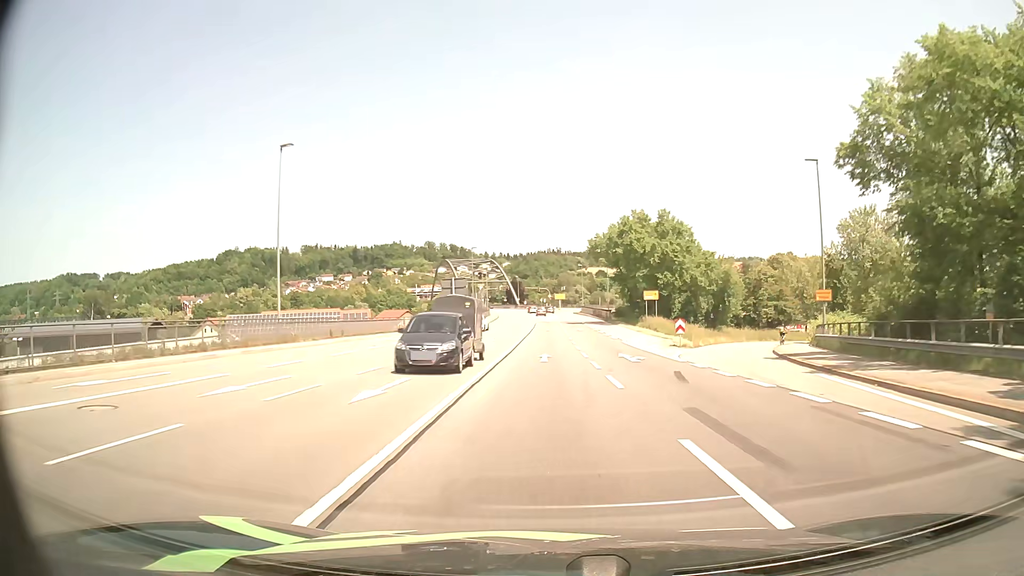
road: primary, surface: asphalt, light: Day
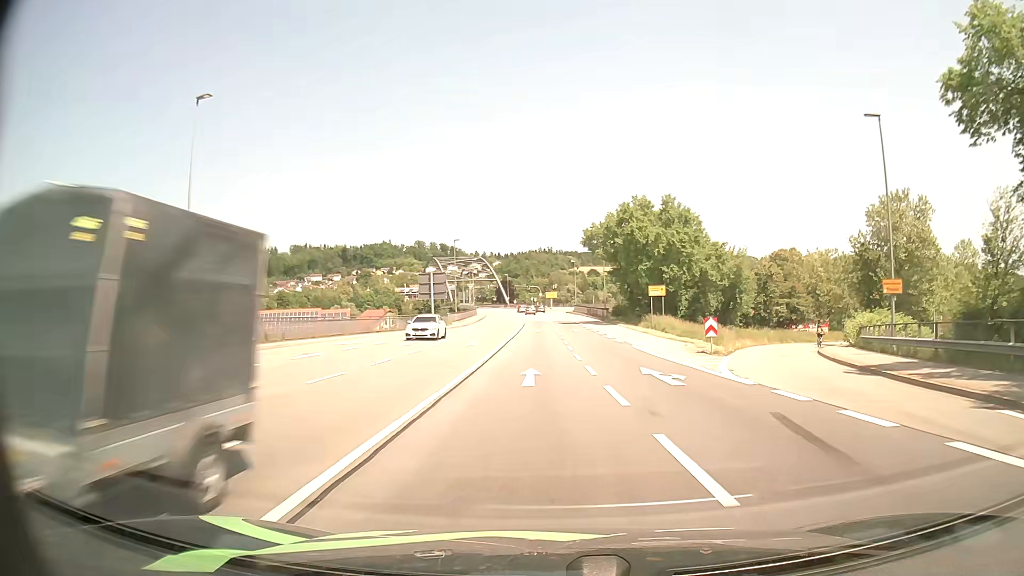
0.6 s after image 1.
(0.0, +8.9) m; 0°
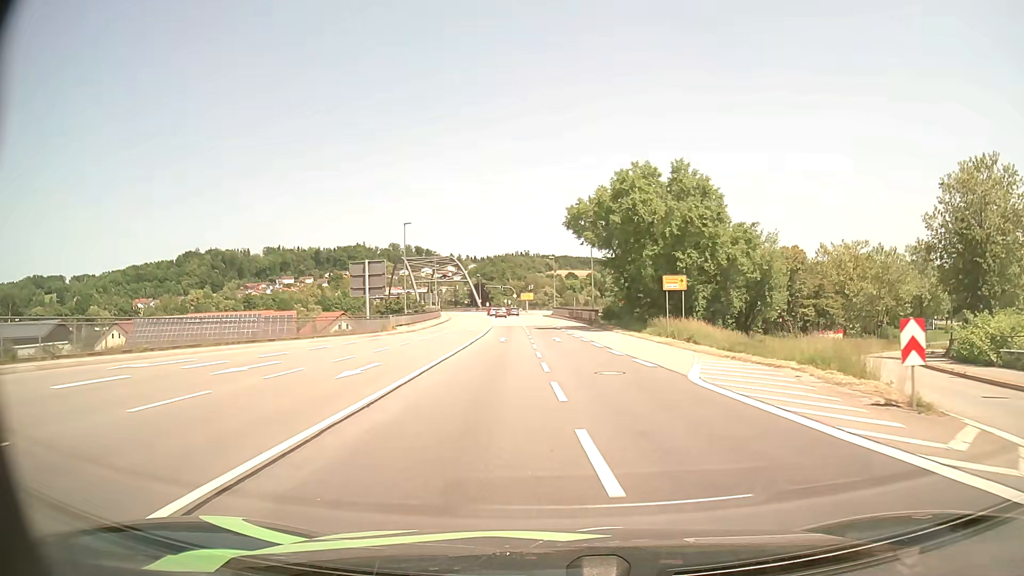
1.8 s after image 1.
(+0.3, +17.4) m; +2°
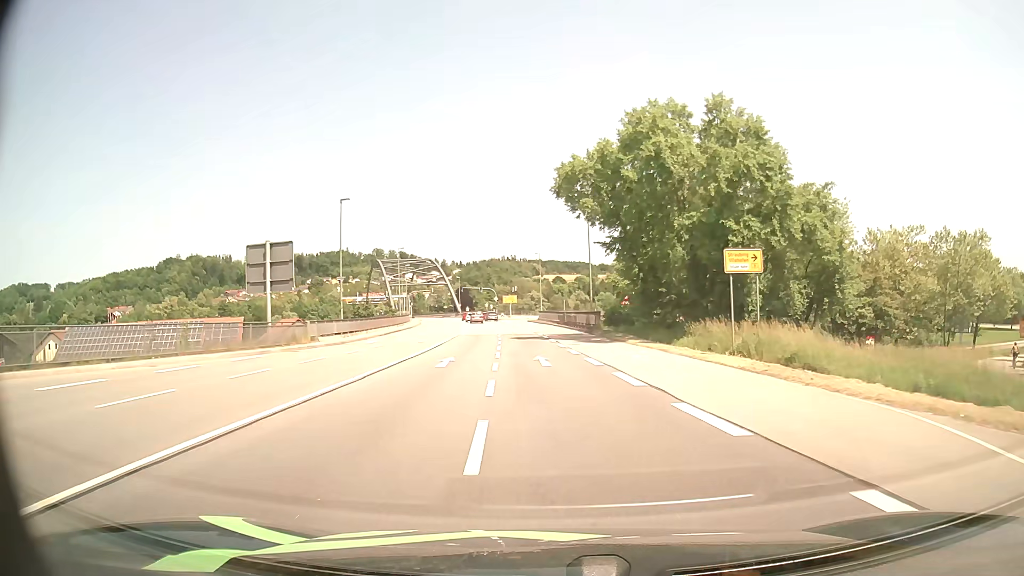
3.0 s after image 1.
(+0.3, +17.1) m; +2°
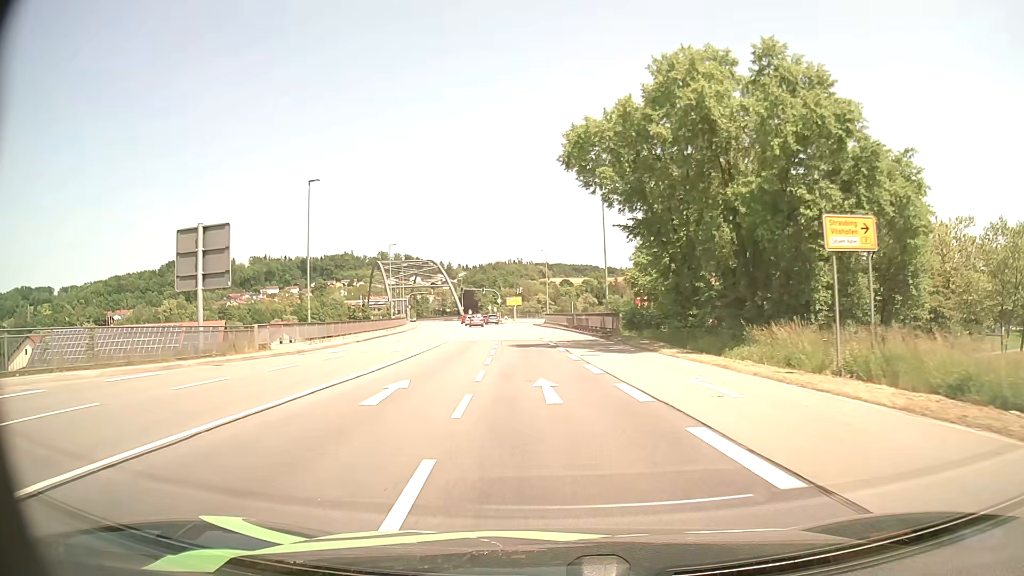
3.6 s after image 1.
(-0.1, +8.5) m; -1°
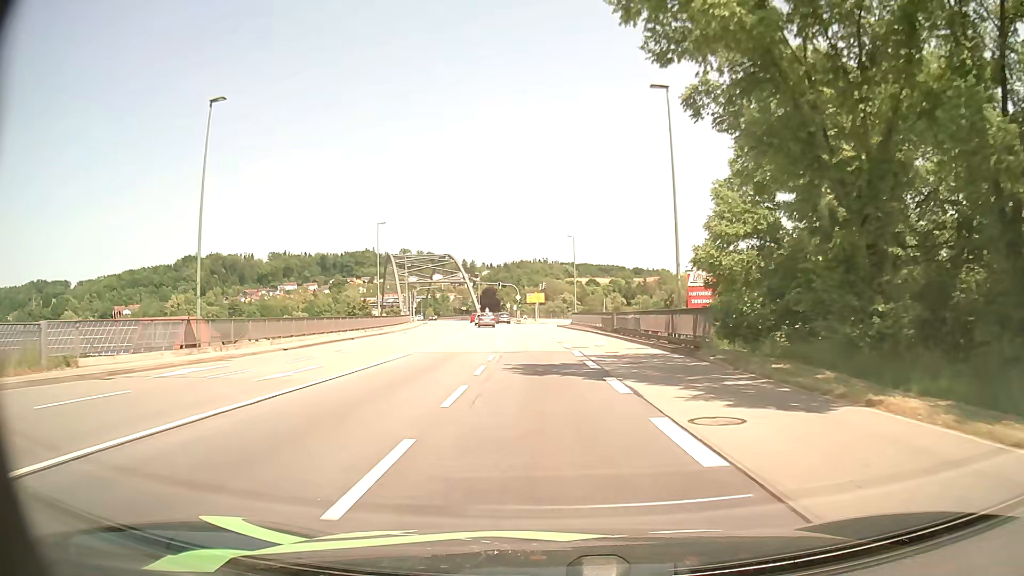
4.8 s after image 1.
(-0.3, +16.9) m; -2°
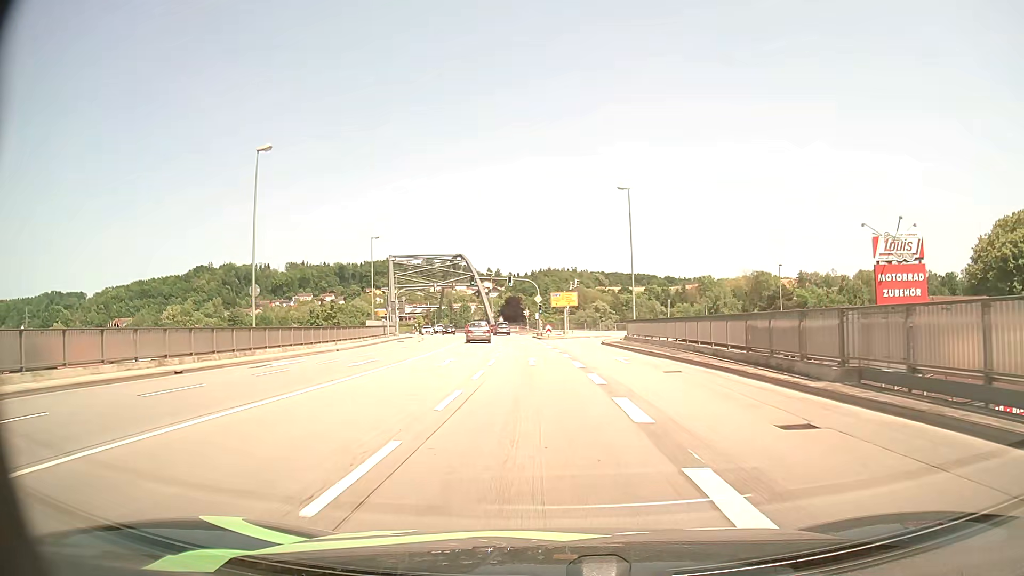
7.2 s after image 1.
(-0.6, +32.8) m; -3°
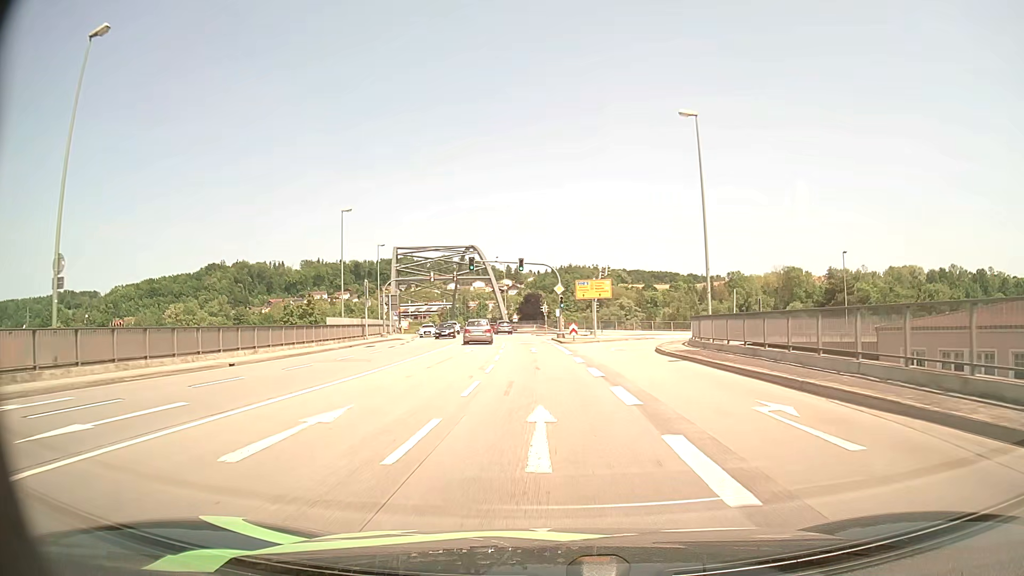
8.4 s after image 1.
(-0.2, +16.2) m; -1°
(0, +10) (0, +20) (-1, +30) (-1, +40) (-2, +50) (-3, +60) (-4, +70) (-5, +80) (-7, +90) (-9, +99) m
